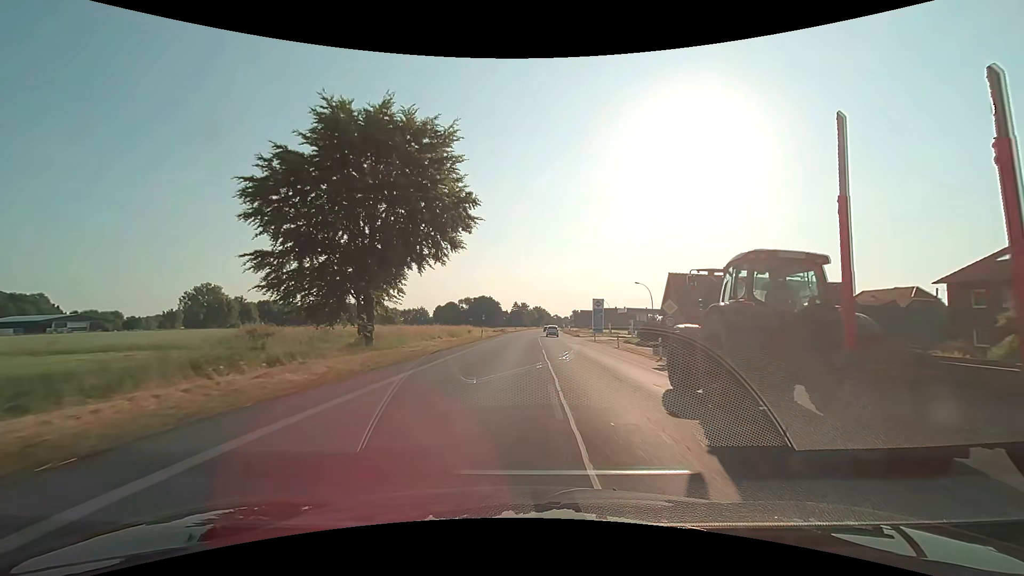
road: primary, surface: asphalt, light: Day
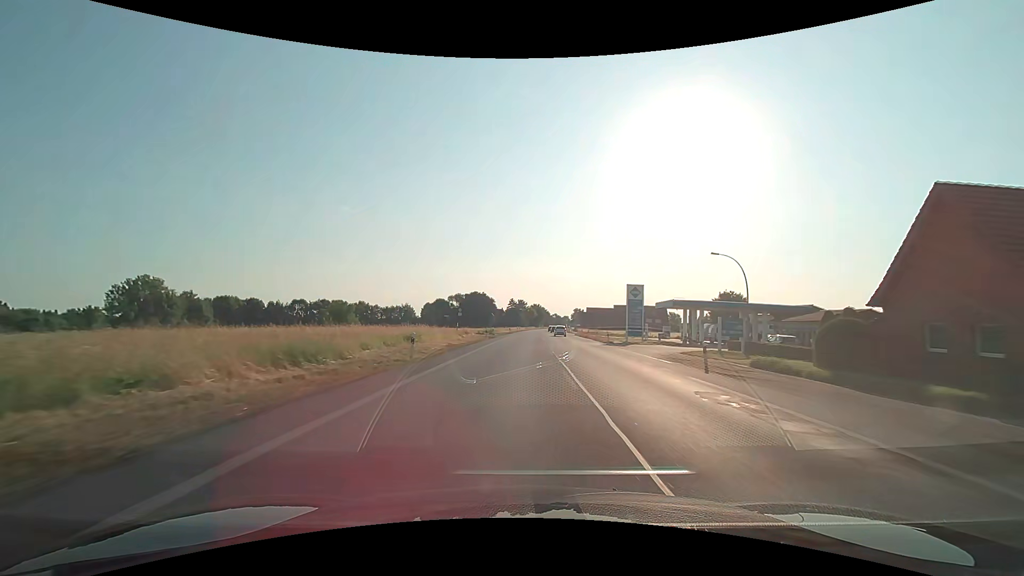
(+0.1, +32.5) m; 0°
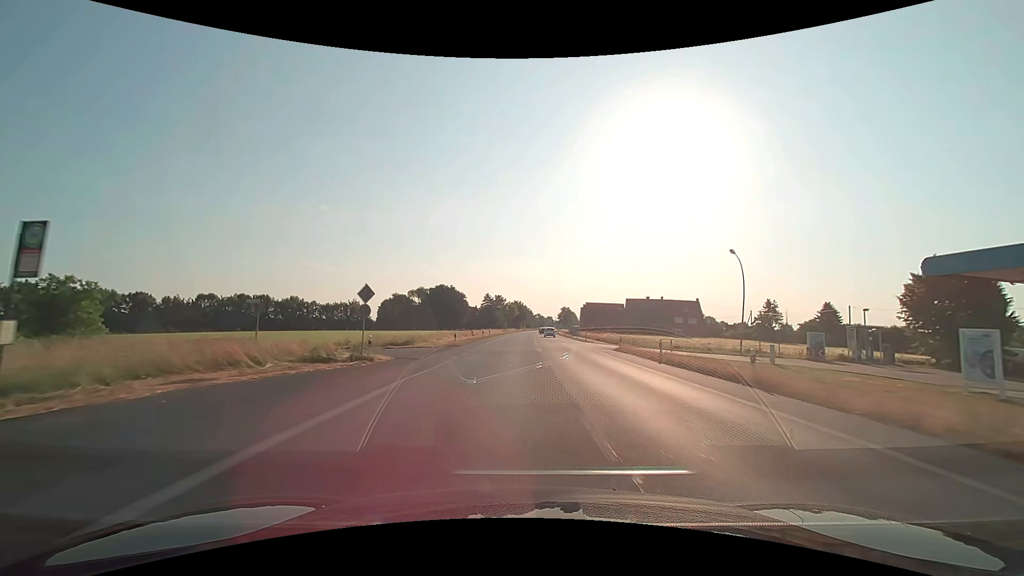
(+1.1, +53.8) m; +2°
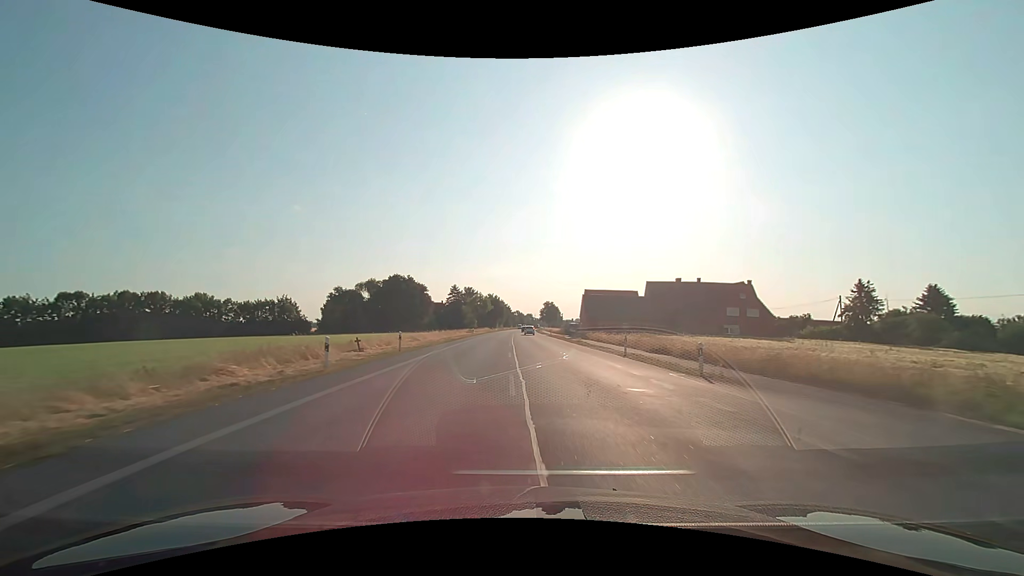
(+0.9, +43.0) m; +3°
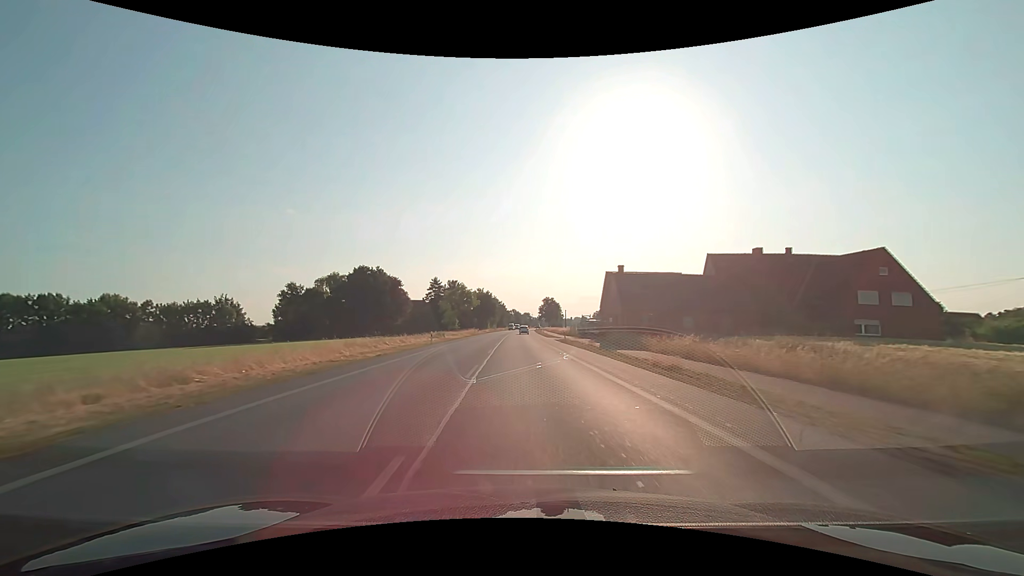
(+0.3, +32.2) m; 0°
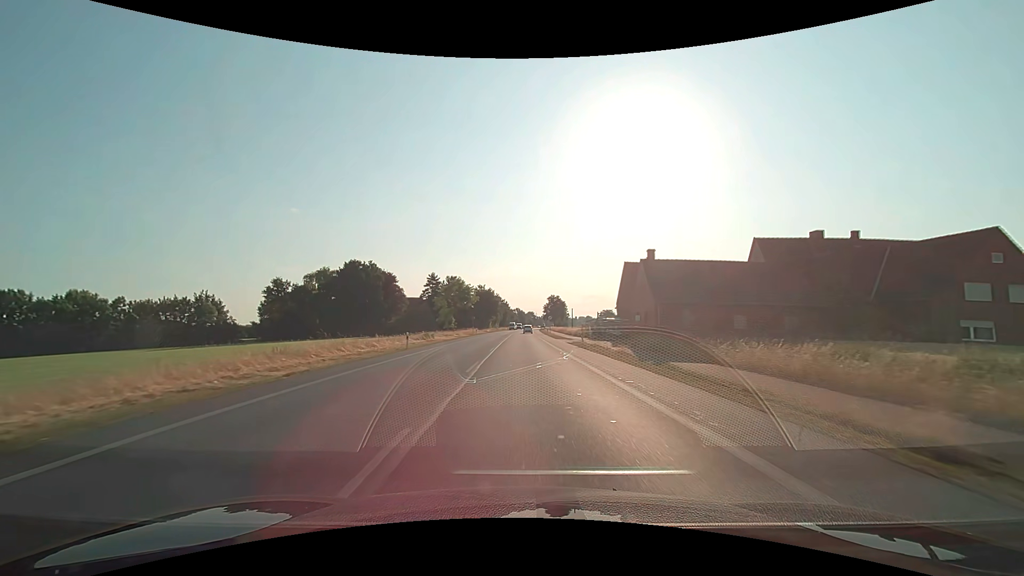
(0.0, +10.7) m; -1°
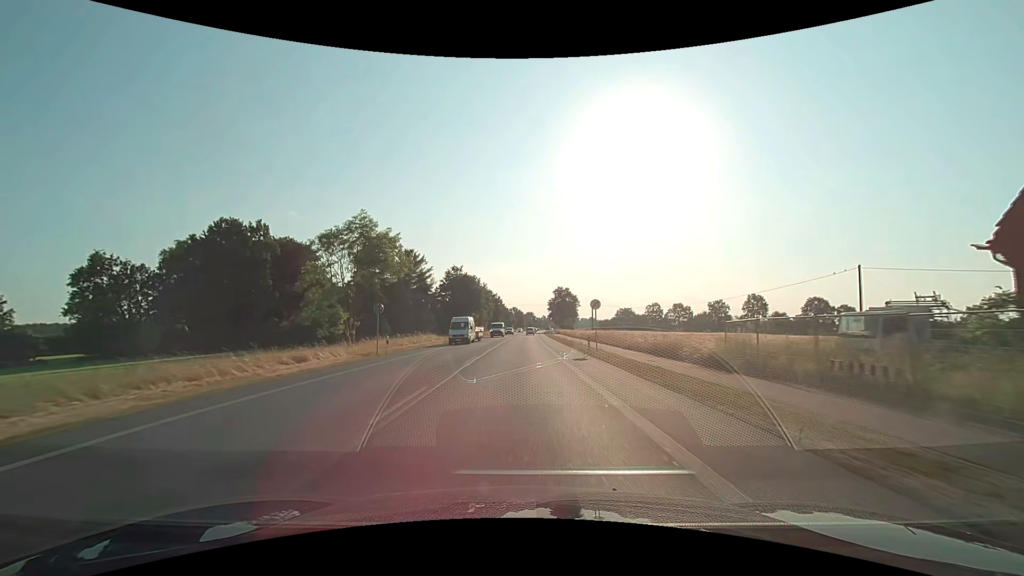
(+0.1, +55.2) m; 0°
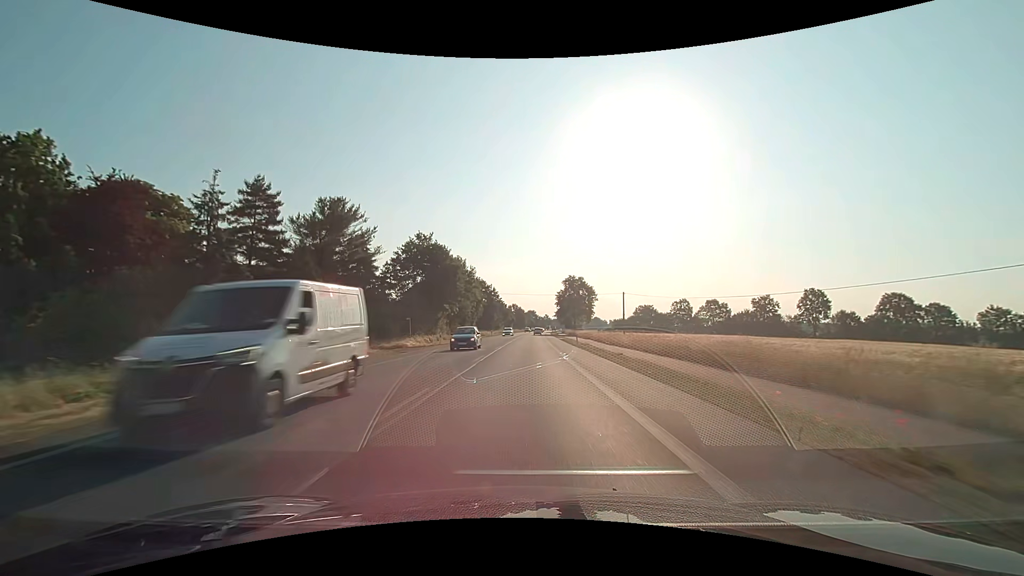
(-0.1, +36.4) m; 0°
(0, +10) (0, +20) (0, +30) (0, +40) (+1, +50) (+1, +60) (+1, +70) (+1, +80) (+2, +90) (+2, +100) m
